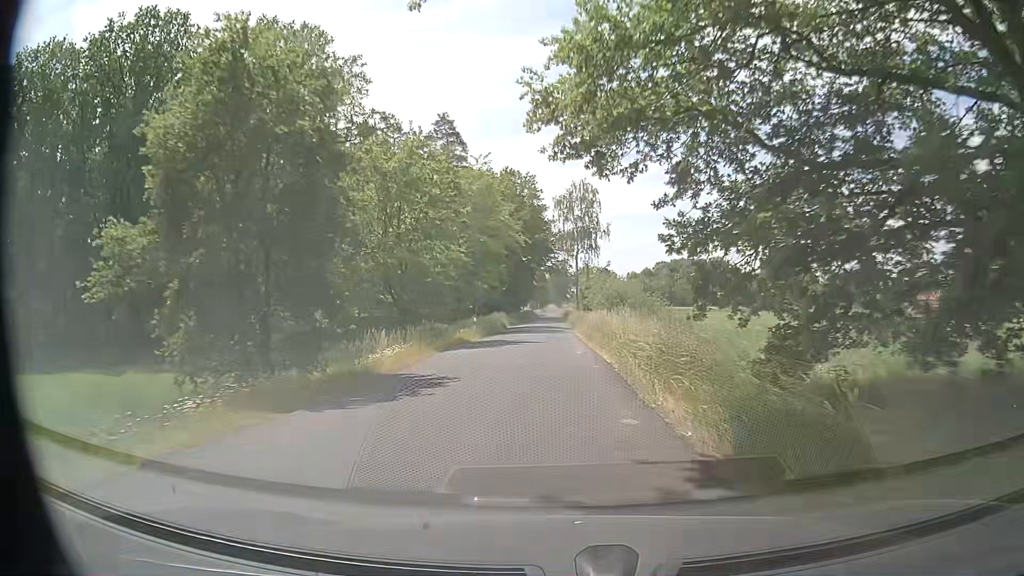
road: secondary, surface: asphalt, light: Day
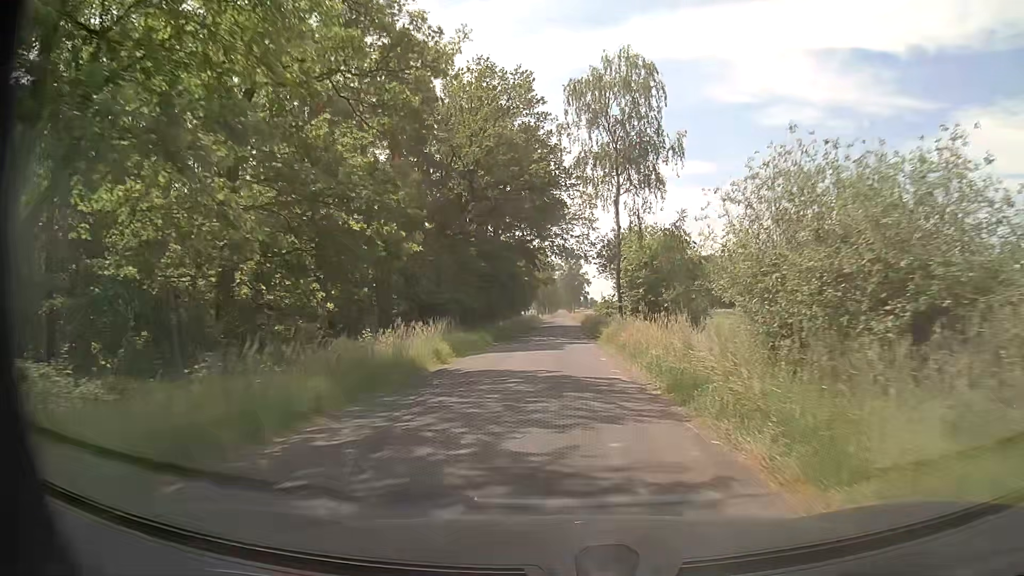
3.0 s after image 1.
(-0.4, +41.0) m; 0°
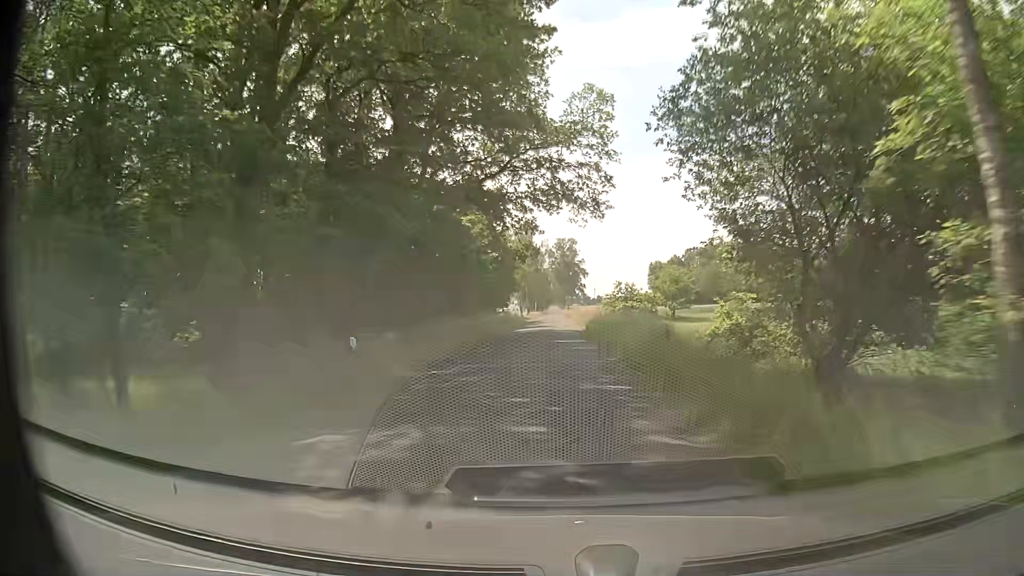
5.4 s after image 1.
(+0.1, +32.9) m; +1°
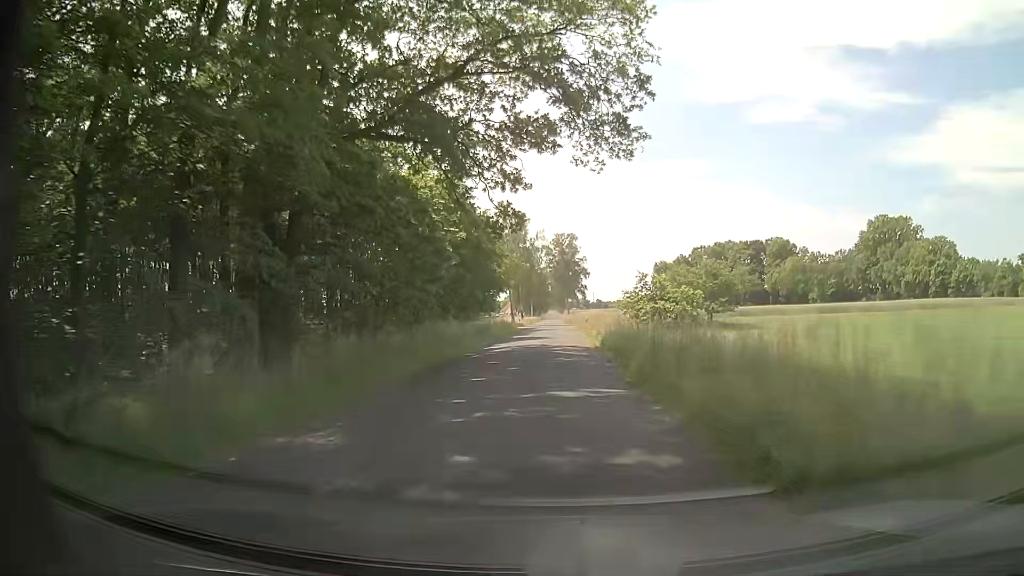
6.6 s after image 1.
(0.0, +16.6) m; 0°
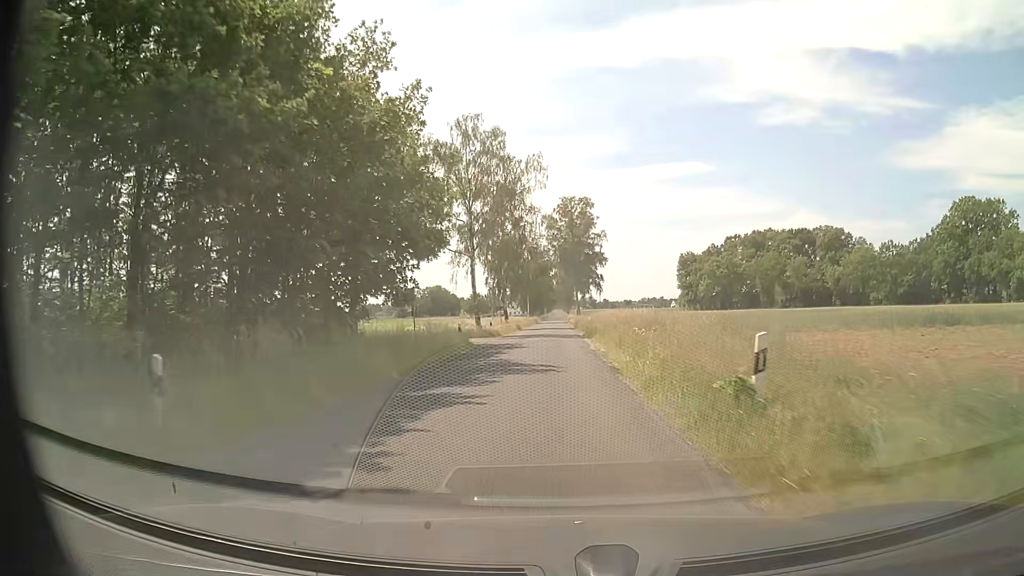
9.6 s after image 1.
(-0.6, +41.7) m; -2°
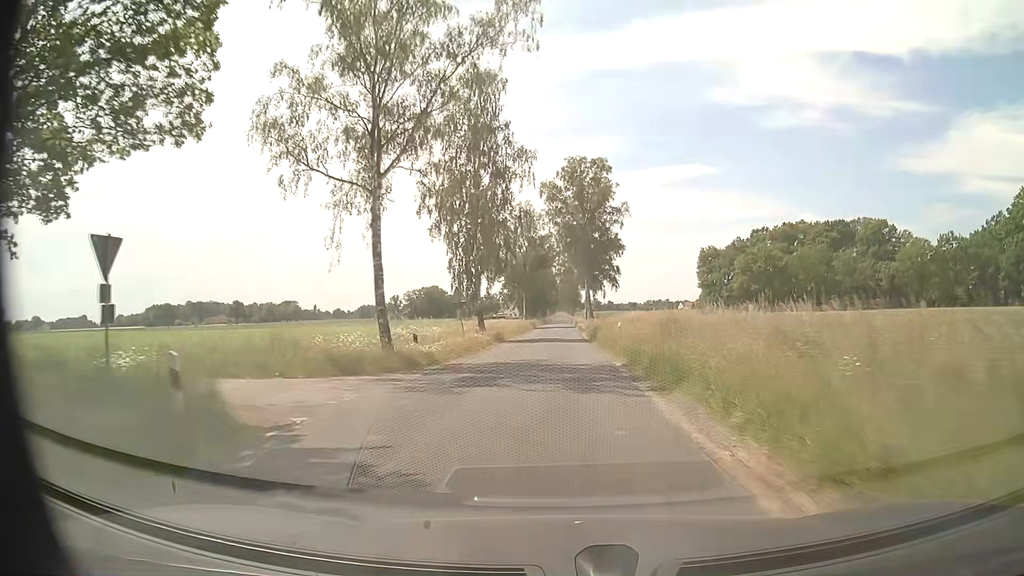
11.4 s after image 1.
(+0.1, +25.1) m; 0°
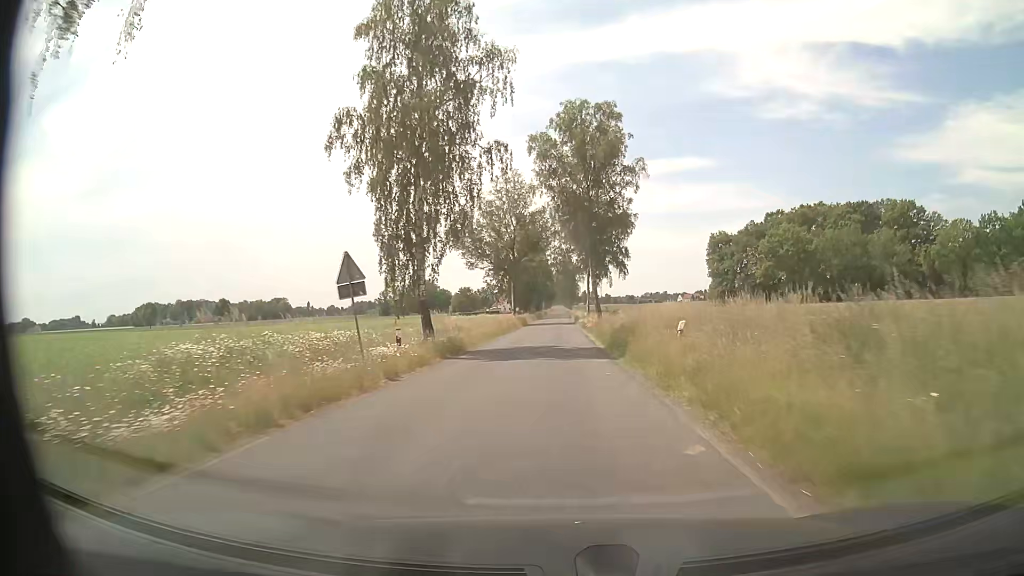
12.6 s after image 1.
(+0.1, +16.7) m; +1°
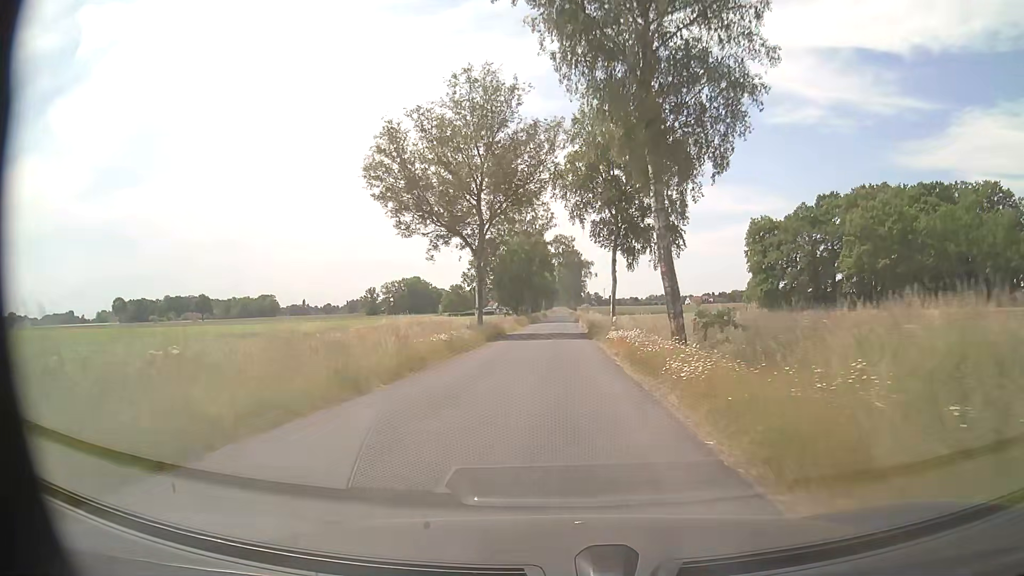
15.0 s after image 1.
(0.0, +33.5) m; 0°
(0, +10) (0, +20) (0, +30) (0, +40) (0, +50) (0, +60) (0, +70) (0, +80) (0, +90) (0, +100) m
